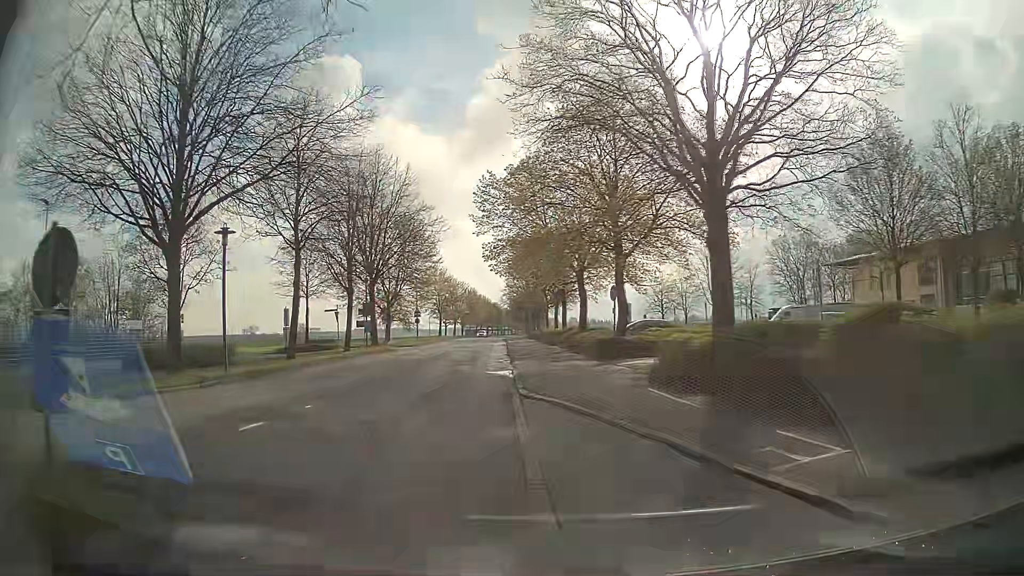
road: residential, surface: asphalt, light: Day
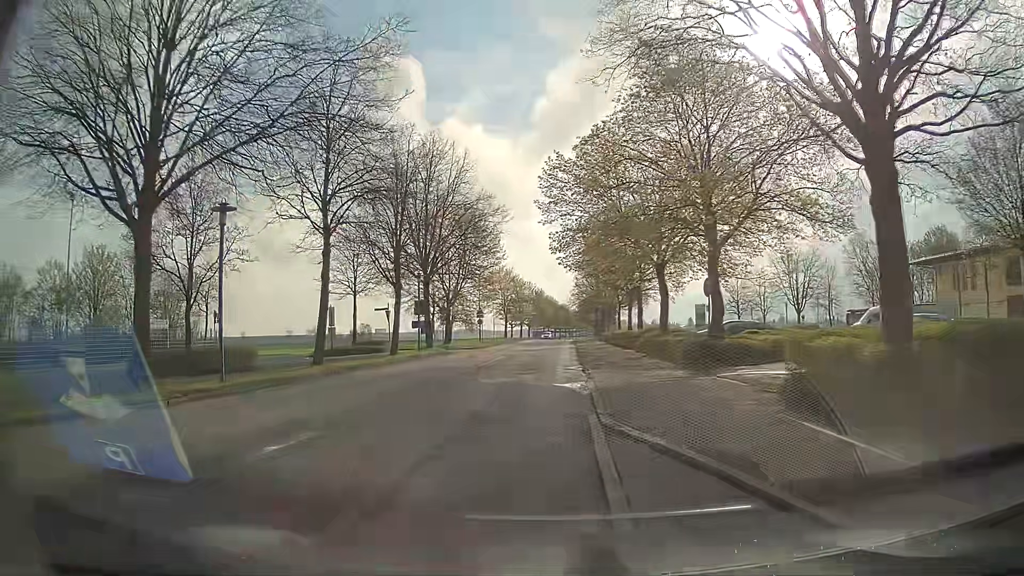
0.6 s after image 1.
(-0.2, +4.5) m; -5°
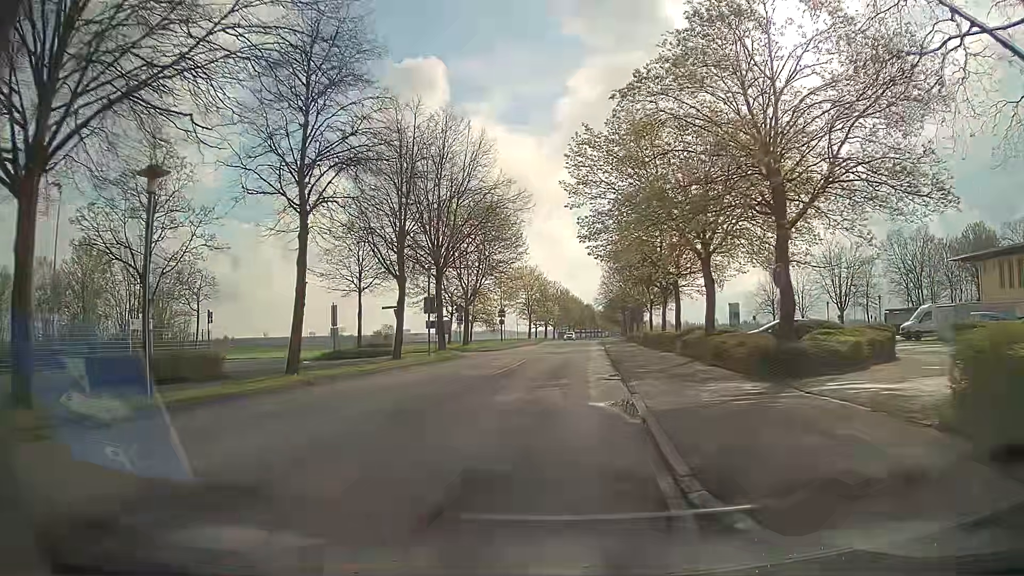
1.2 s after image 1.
(-0.1, +4.4) m; -2°
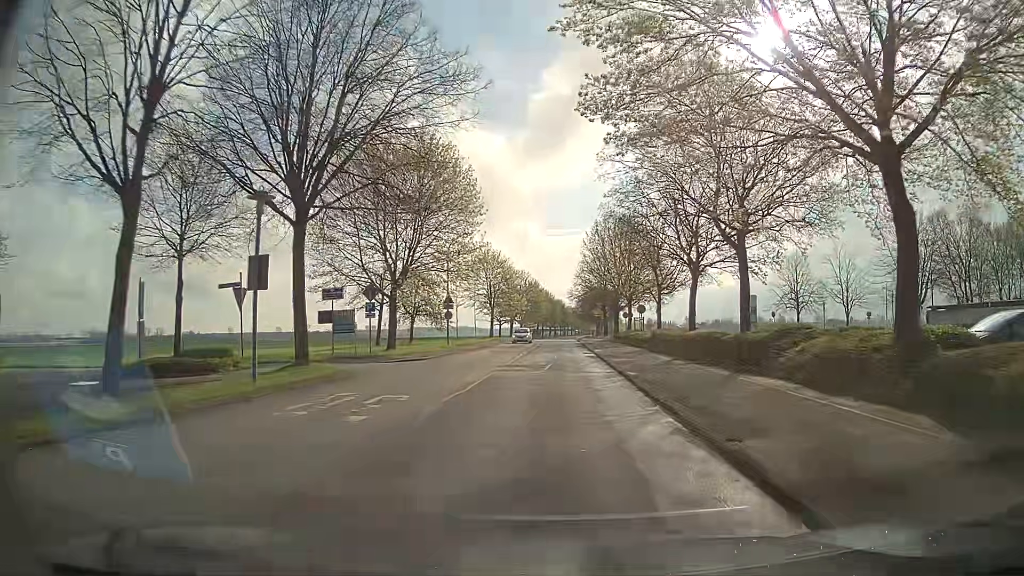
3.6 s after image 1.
(+0.1, +17.6) m; +3°
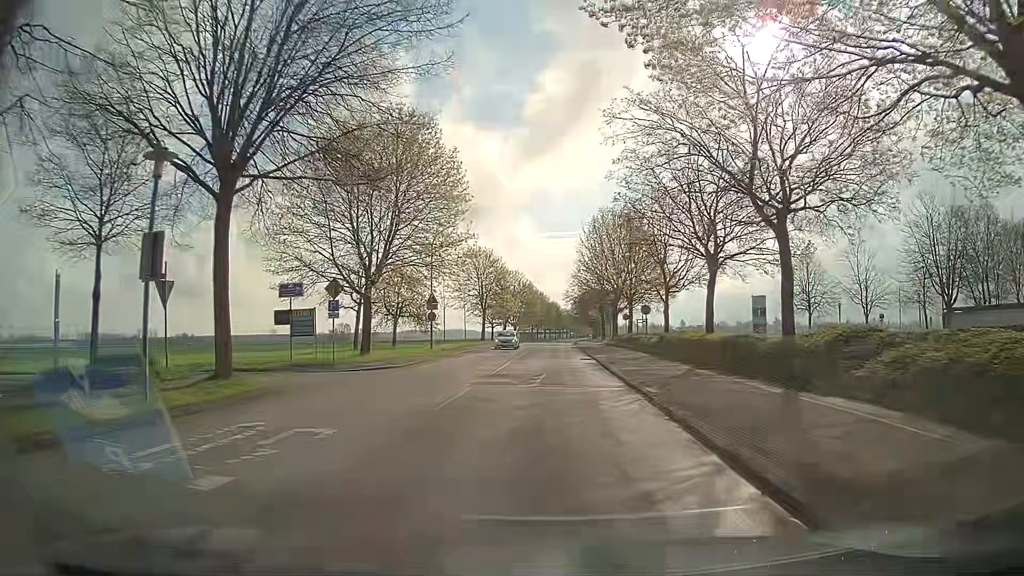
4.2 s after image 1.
(0.0, +4.5) m; 0°
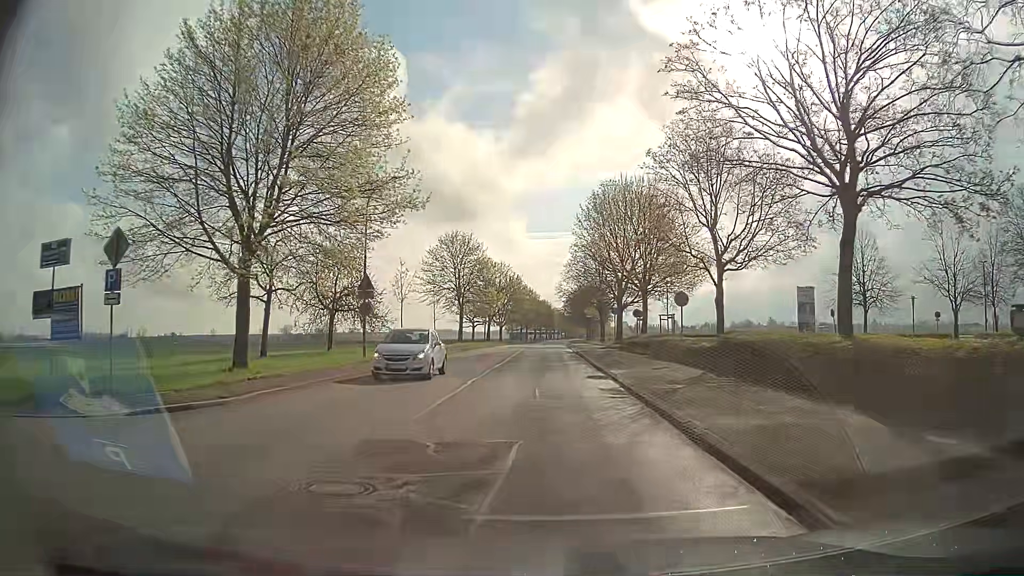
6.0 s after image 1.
(+0.2, +13.5) m; +1°
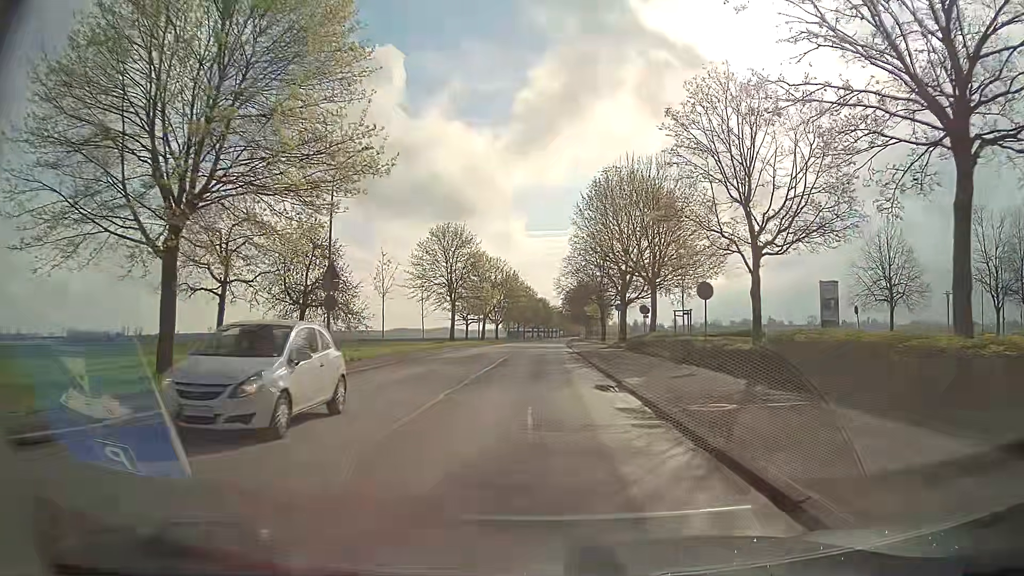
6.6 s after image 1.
(+0.1, +4.5) m; 0°
